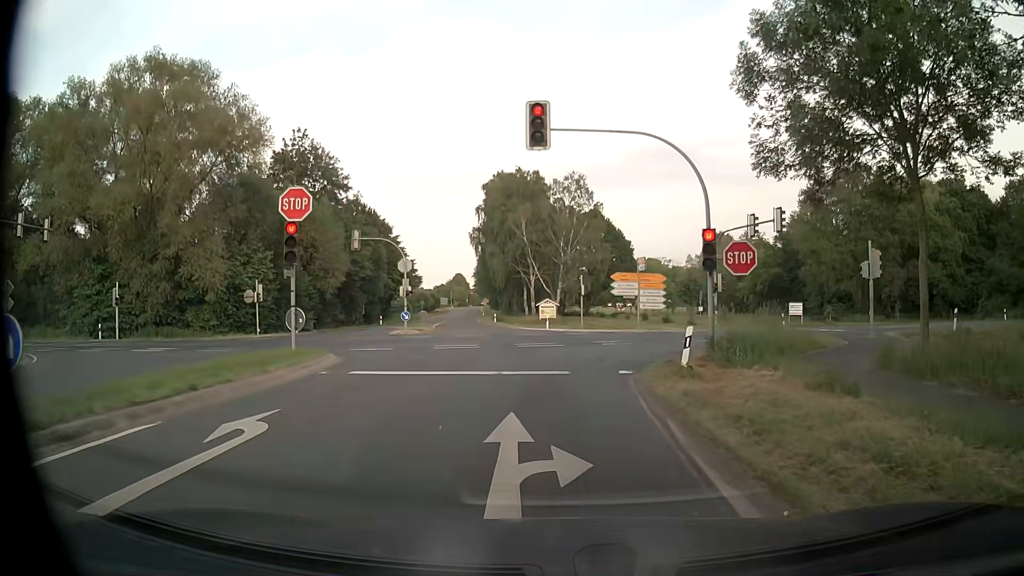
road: secondary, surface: asphalt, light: Day
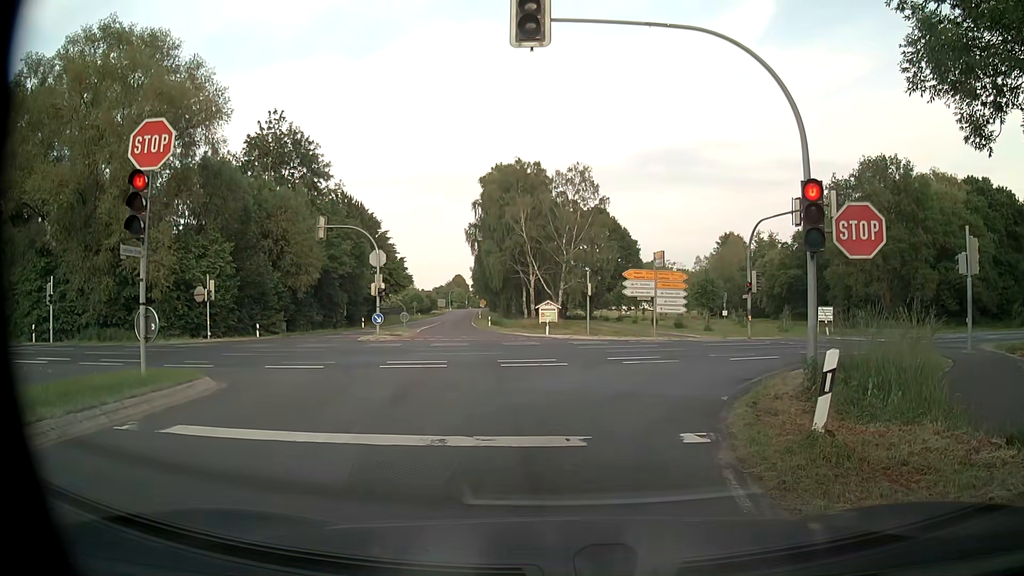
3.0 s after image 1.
(+0.1, +6.7) m; +2°
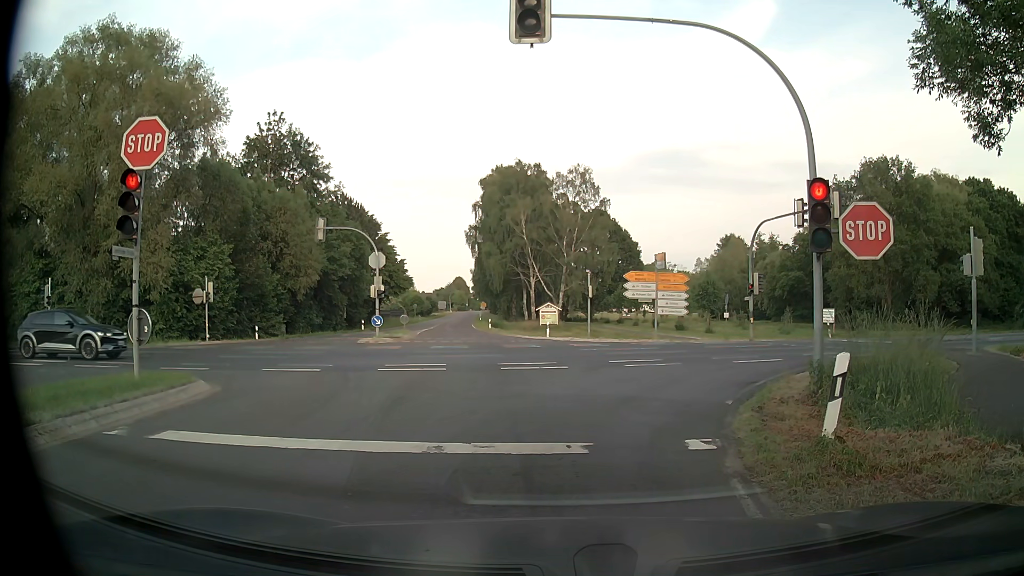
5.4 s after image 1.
(0.0, +0.3) m; 0°
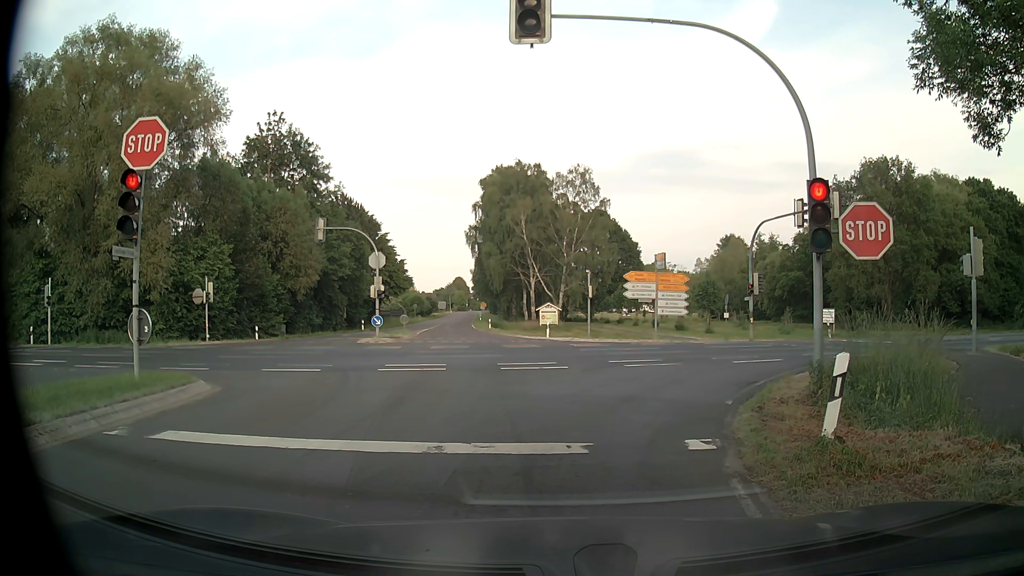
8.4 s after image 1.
(0.0, +0.1) m; 0°
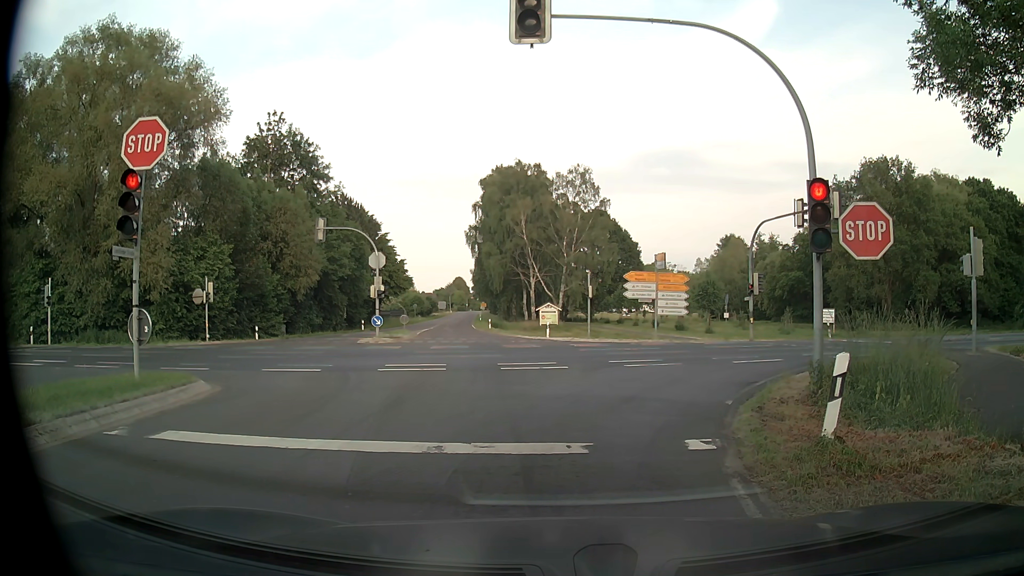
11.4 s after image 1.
(0.0, 0.0) m; 0°
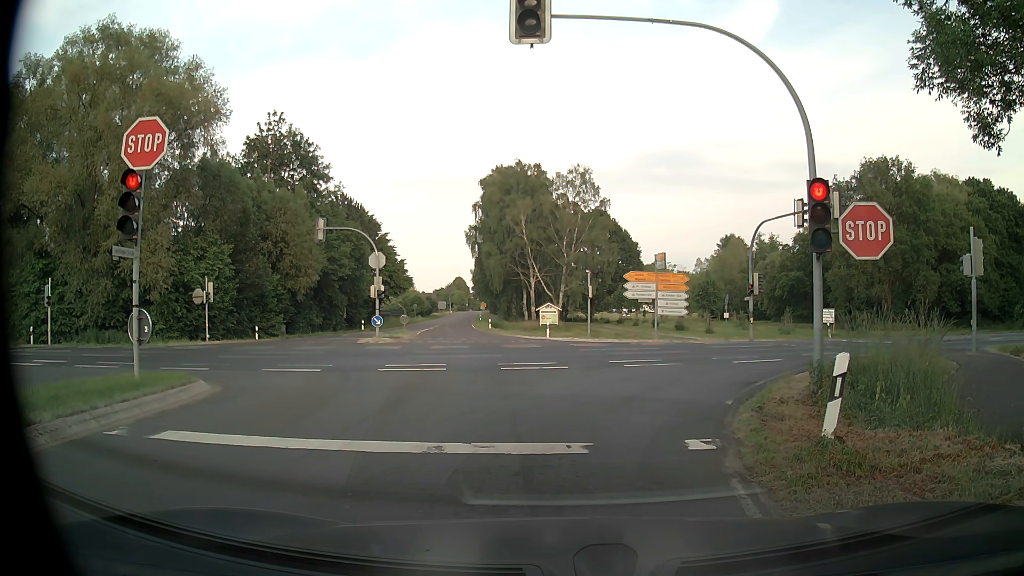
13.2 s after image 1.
(0.0, 0.0) m; 0°
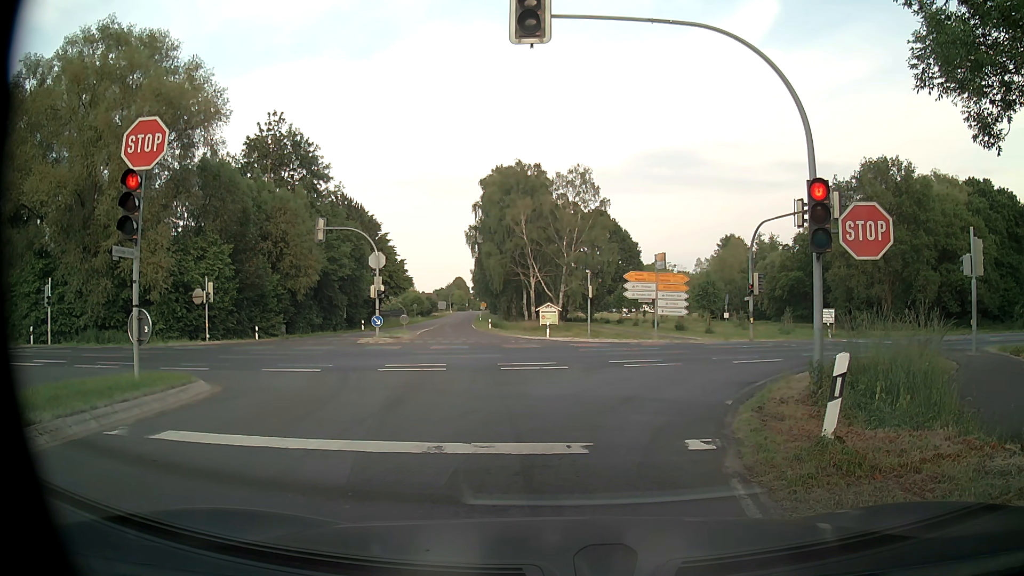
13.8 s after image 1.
(0.0, 0.0) m; 0°
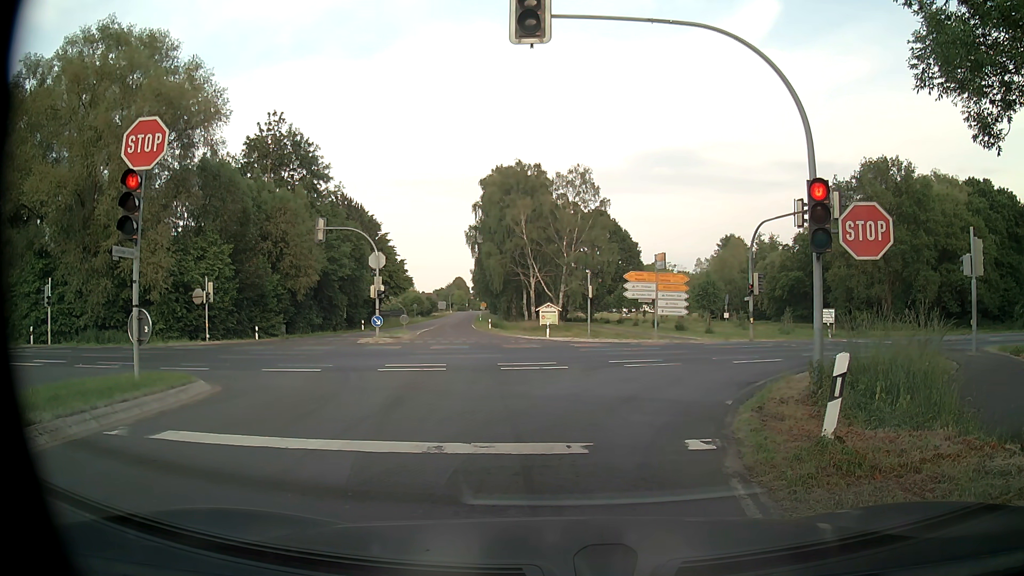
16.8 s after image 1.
(0.0, 0.0) m; 0°
